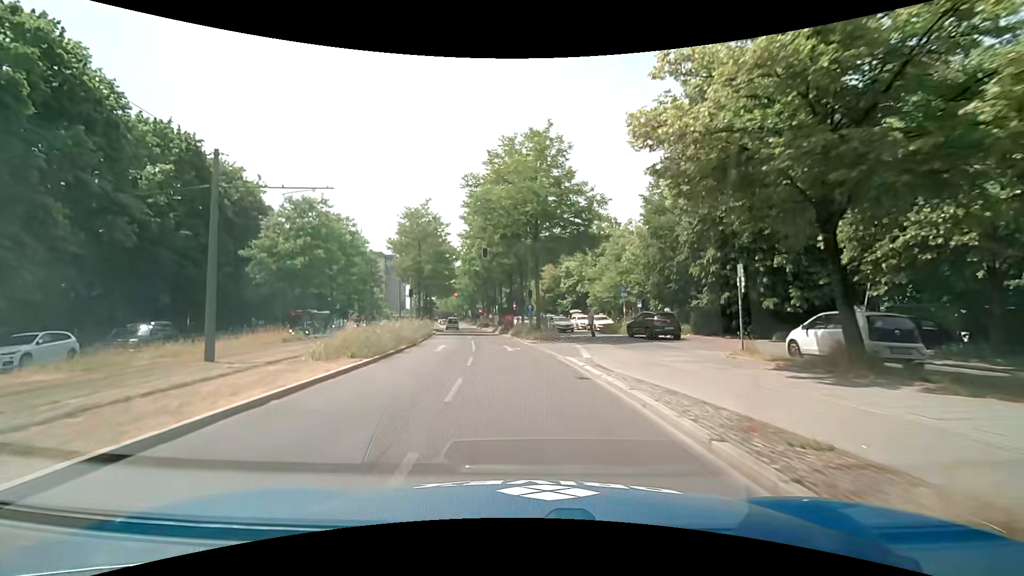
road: secondary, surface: asphalt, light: Day
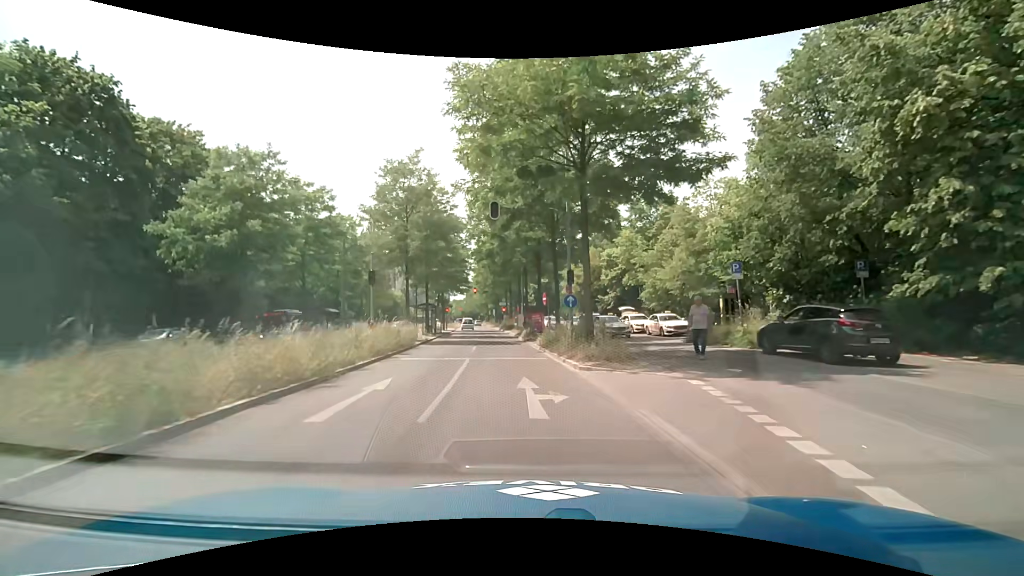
(-0.3, +13.6) m; -3°
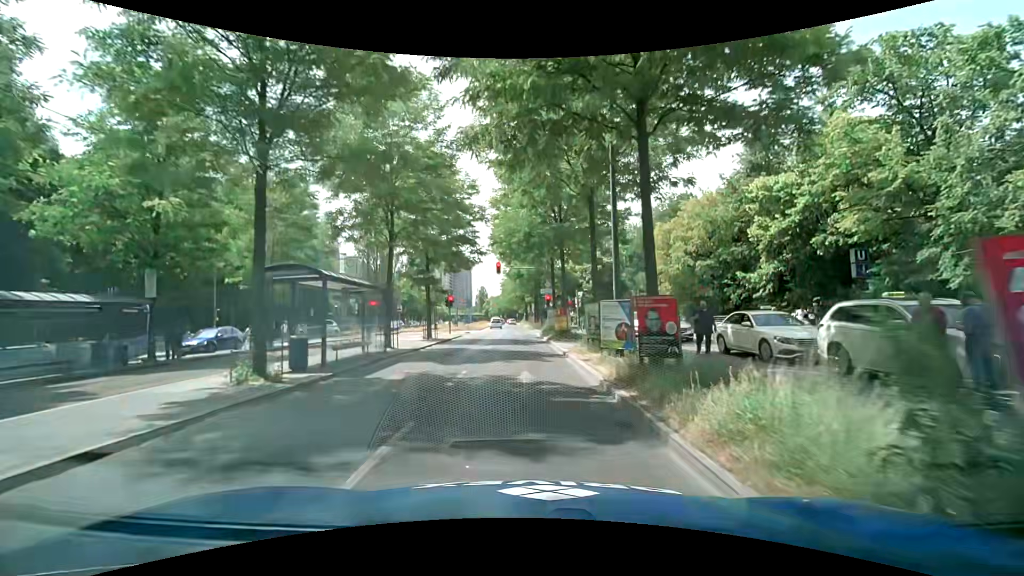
(-1.5, +29.9) m; -4°
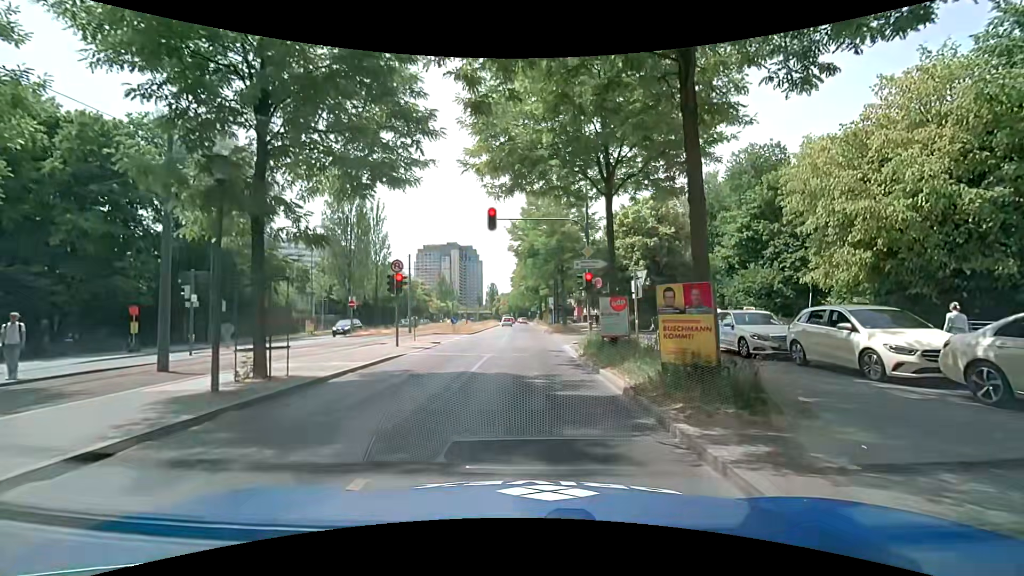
(-0.5, +20.0) m; -2°
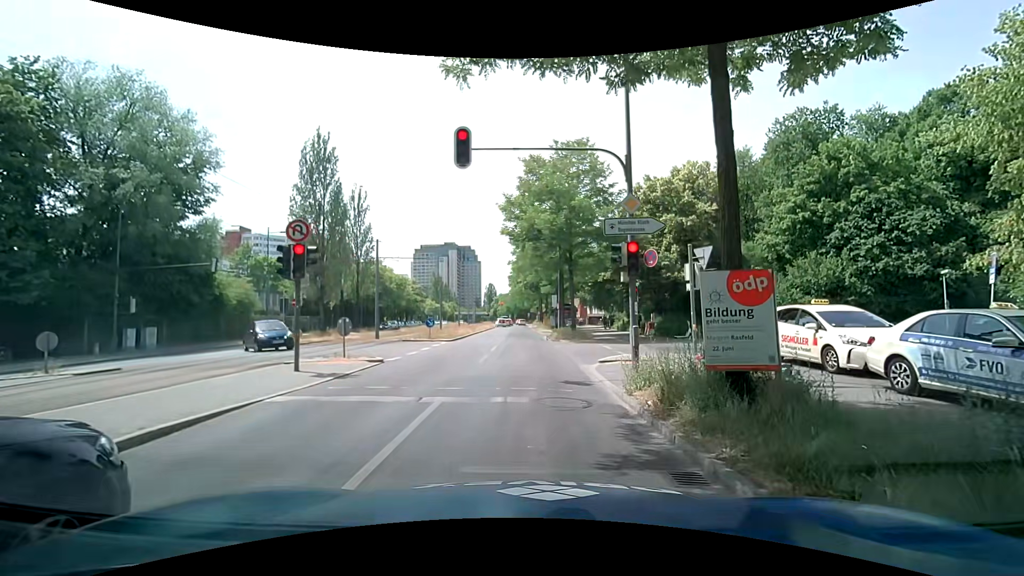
(+0.1, +9.0) m; +2°
